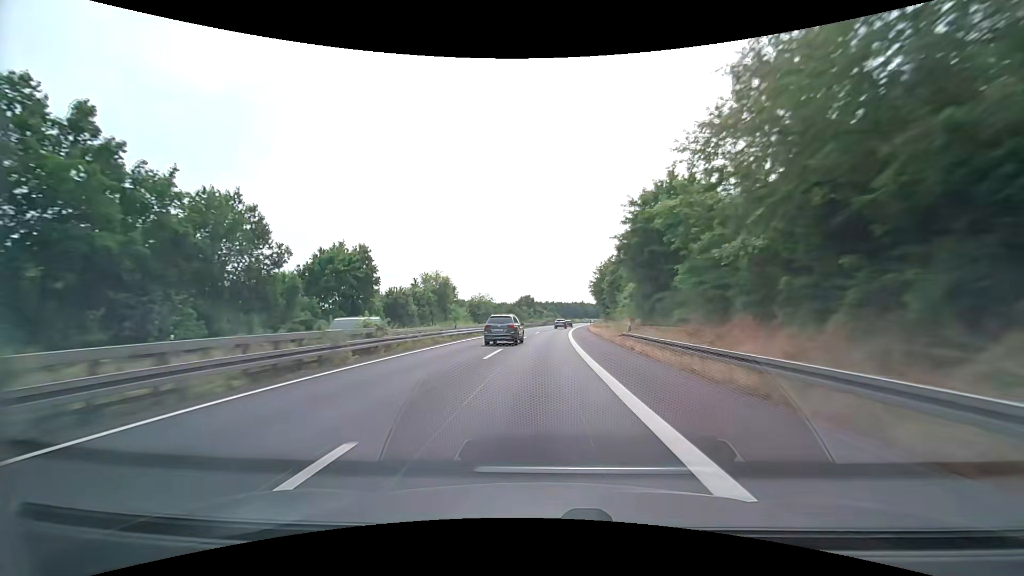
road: trunk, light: Day
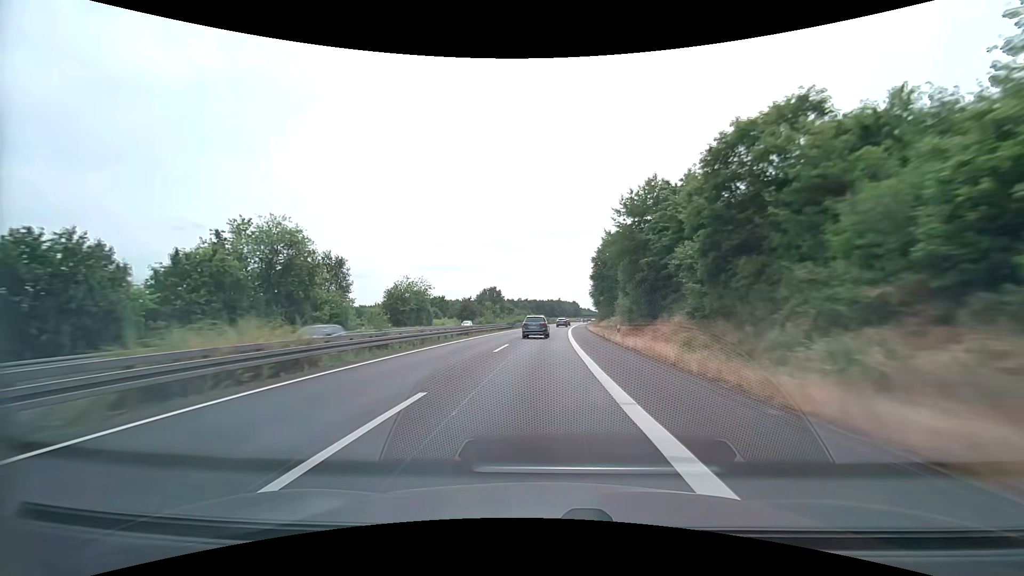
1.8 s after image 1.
(+0.8, +50.0) m; +2°
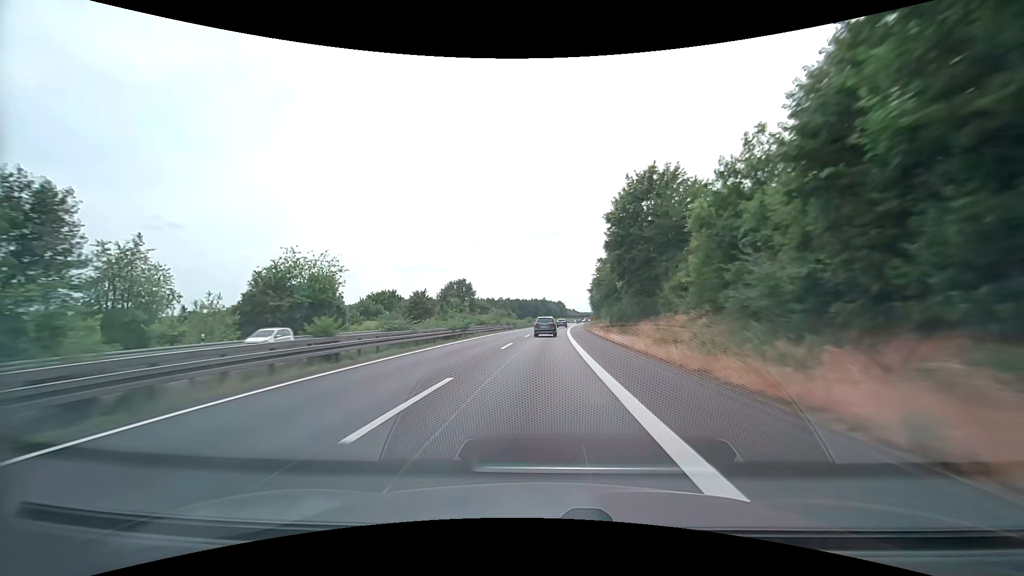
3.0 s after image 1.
(+0.5, +33.3) m; +2°
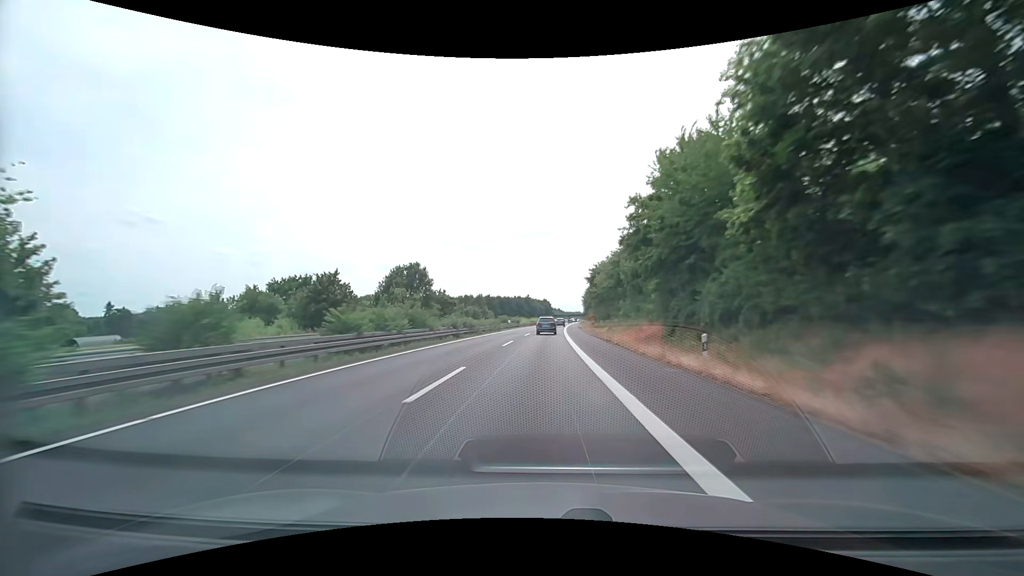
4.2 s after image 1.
(+0.5, +33.3) m; +2°
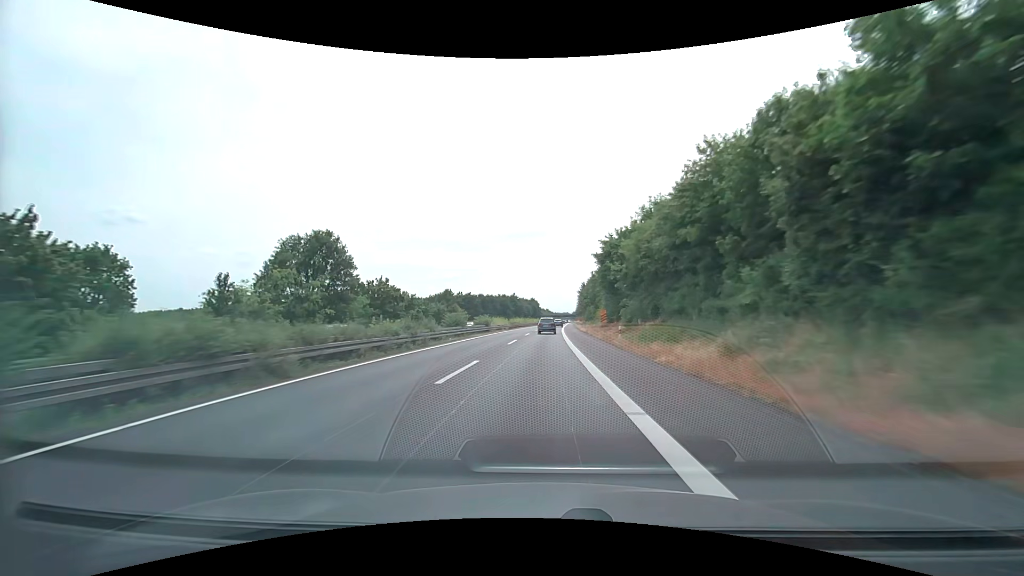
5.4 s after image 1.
(+0.5, +33.3) m; +1°
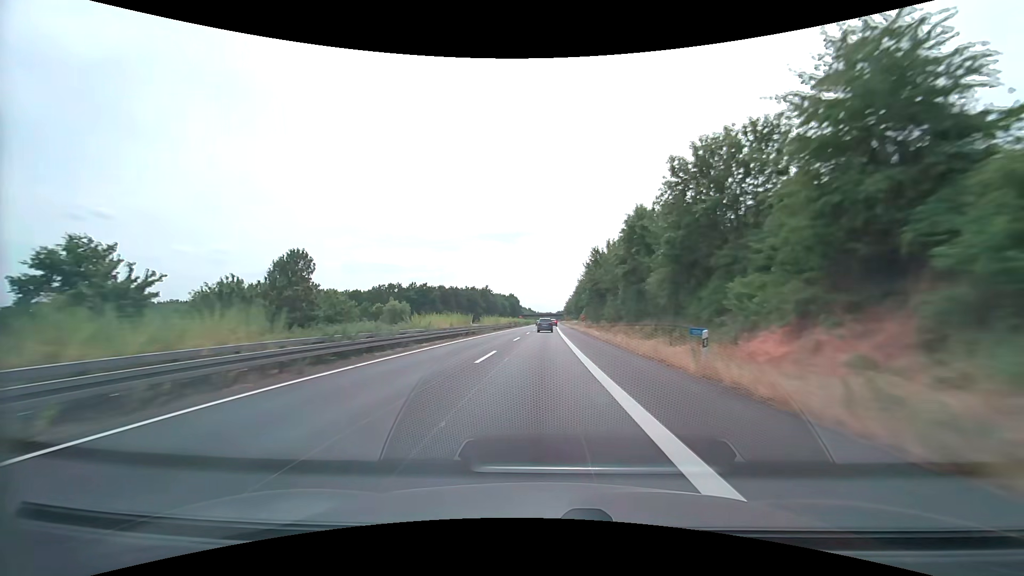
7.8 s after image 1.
(+1.1, +66.4) m; +2°
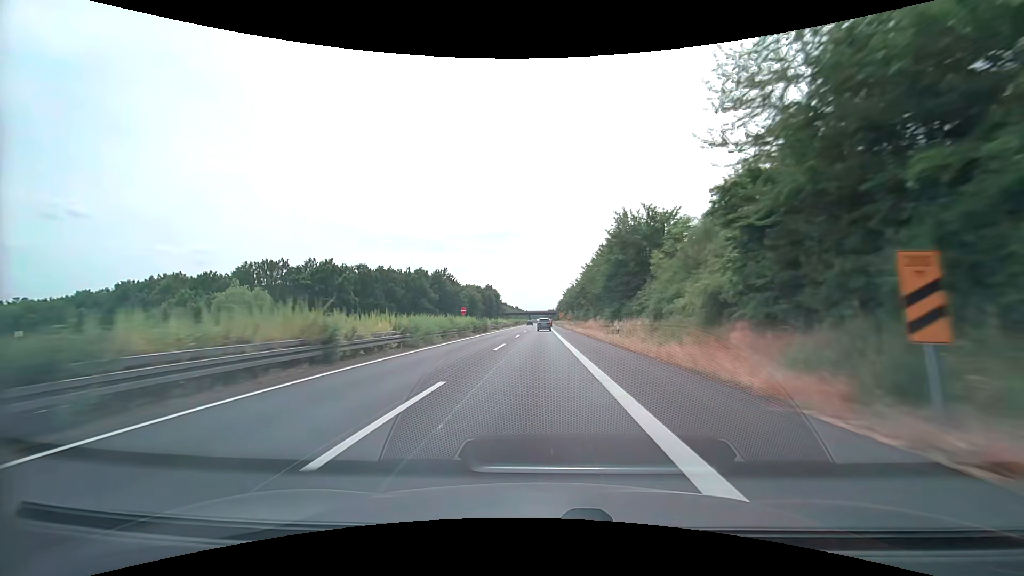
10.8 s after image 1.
(+1.0, +82.9) m; +1°
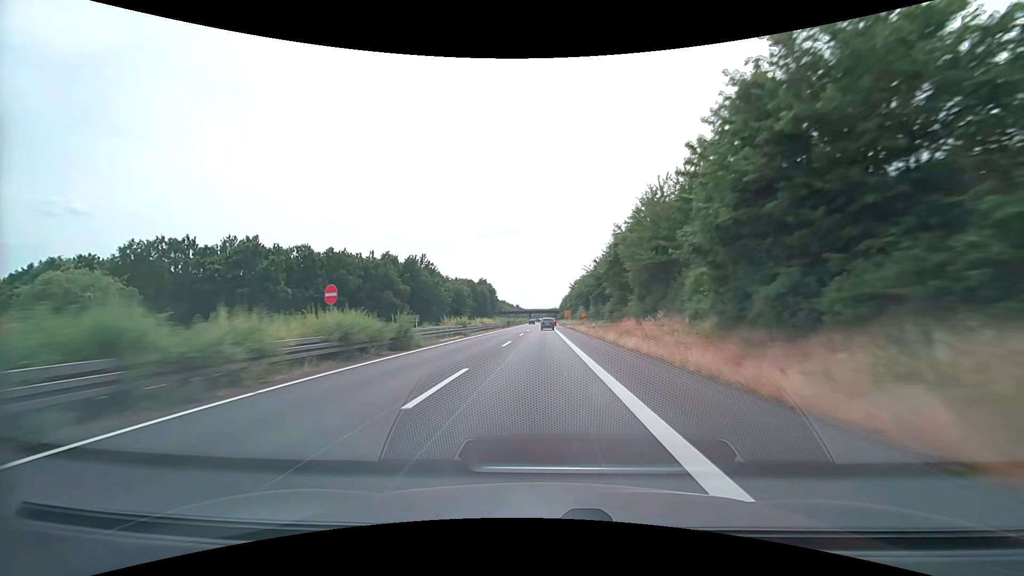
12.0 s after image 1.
(-0.1, +32.8) m; 0°
(0, +10) (0, +20) (0, +30) (0, +40) (0, +50) (0, +60) (0, +70) (0, +80) (0, +90) (0, +100) m
